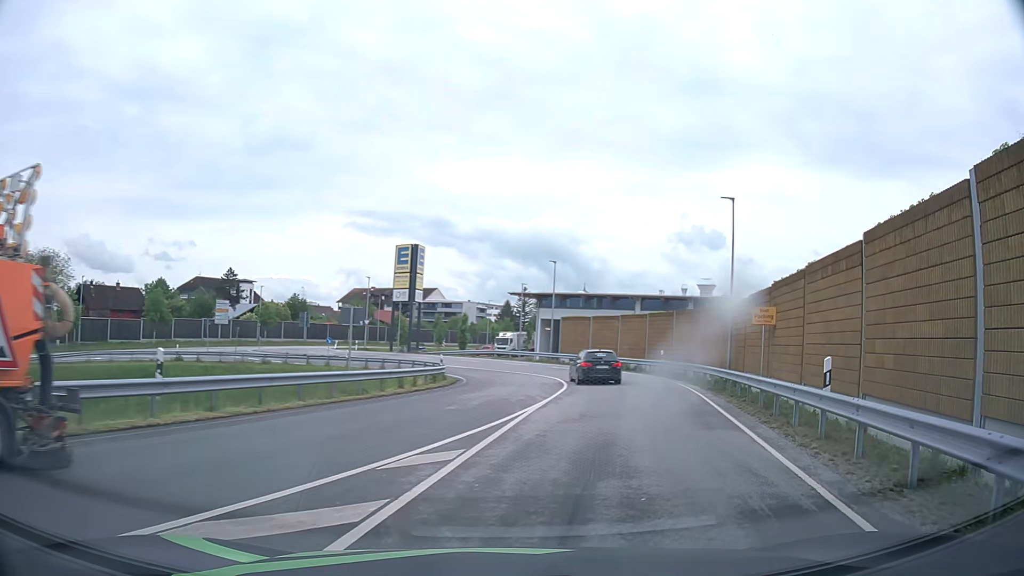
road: unclassified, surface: asphalt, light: Day
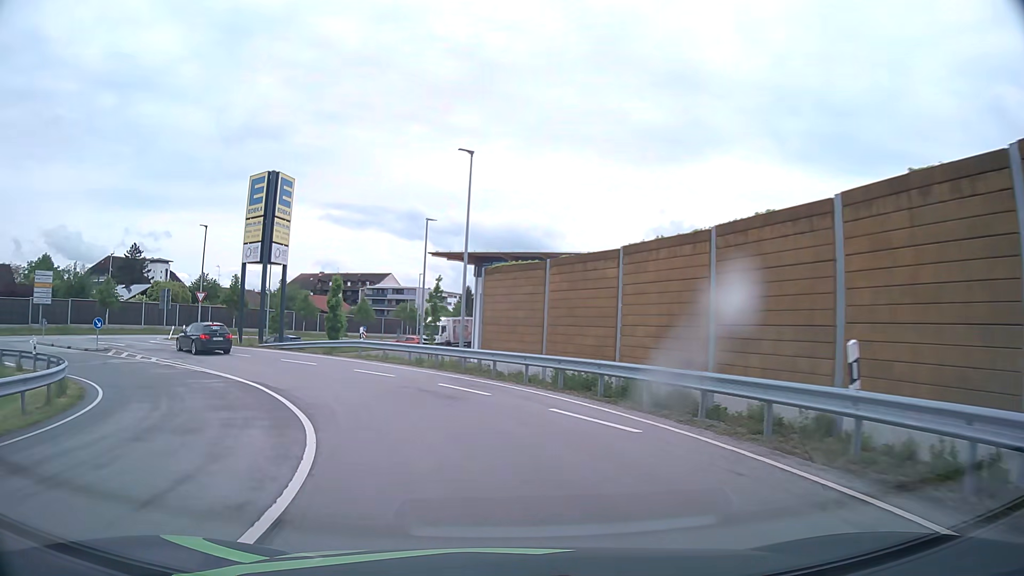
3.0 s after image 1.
(+5.0, +29.3) m; +4°
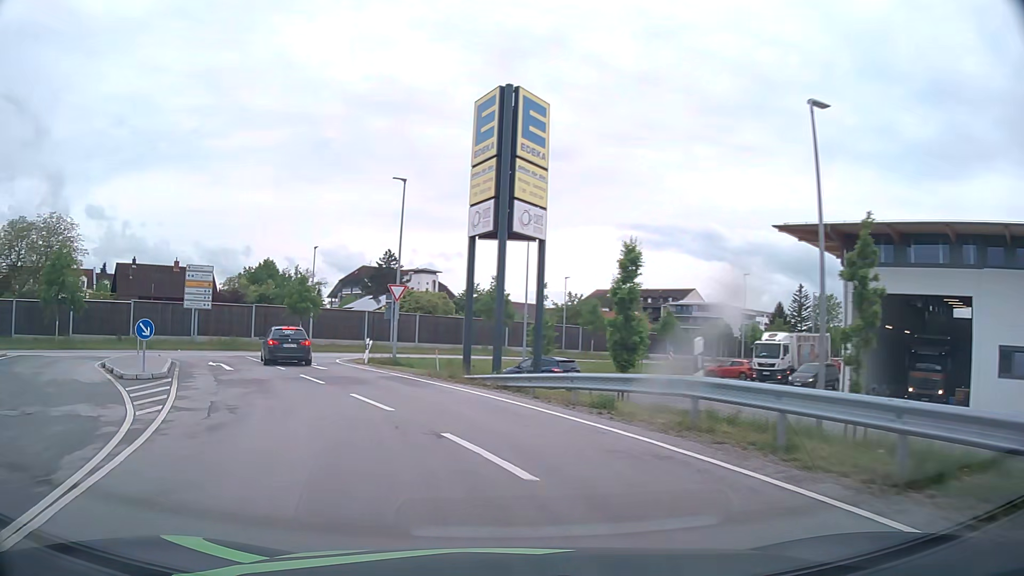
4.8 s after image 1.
(-3.7, +19.1) m; -25°
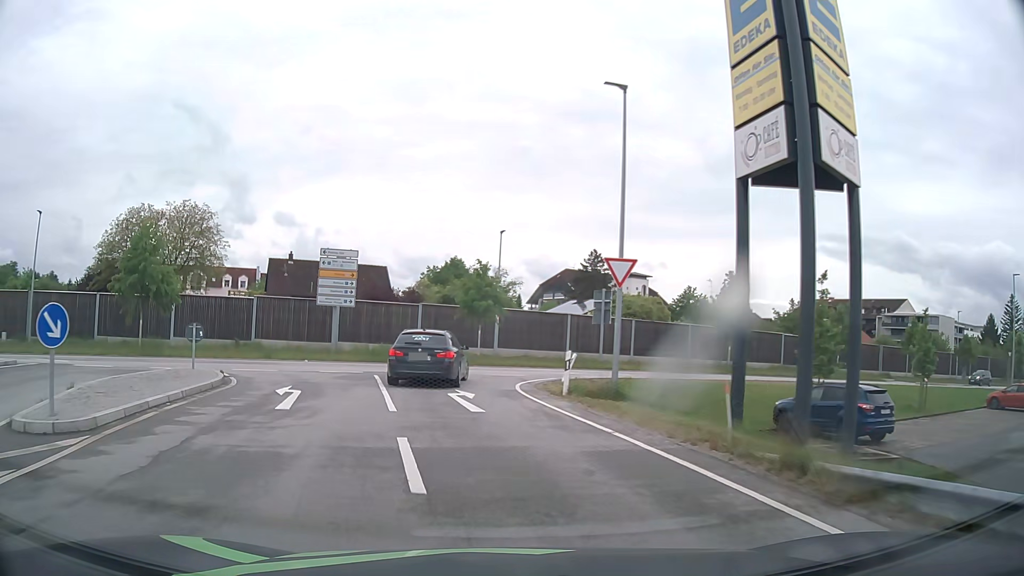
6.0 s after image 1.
(-1.9, +11.8) m; -18°
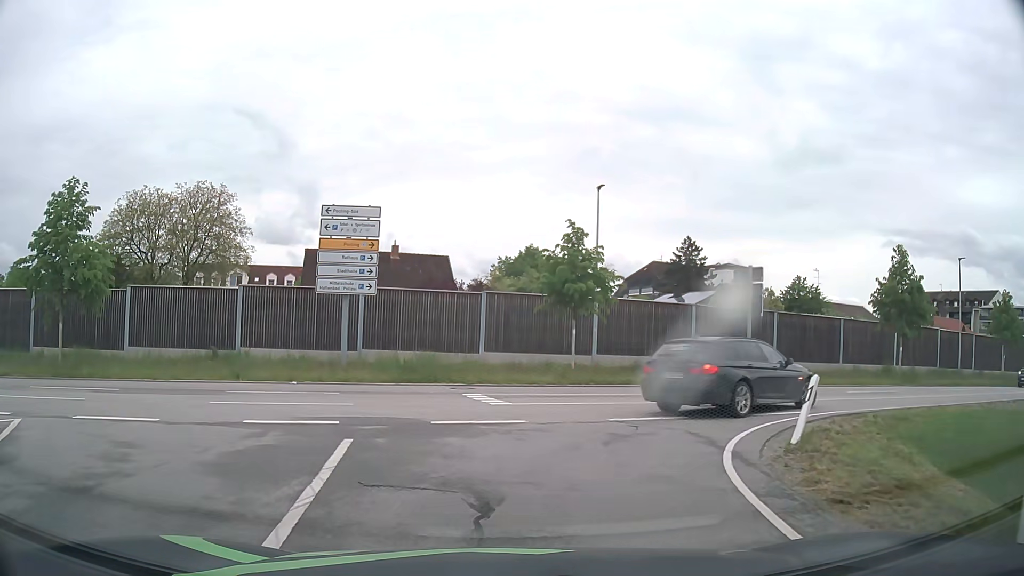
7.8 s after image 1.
(-1.0, +12.7) m; -7°
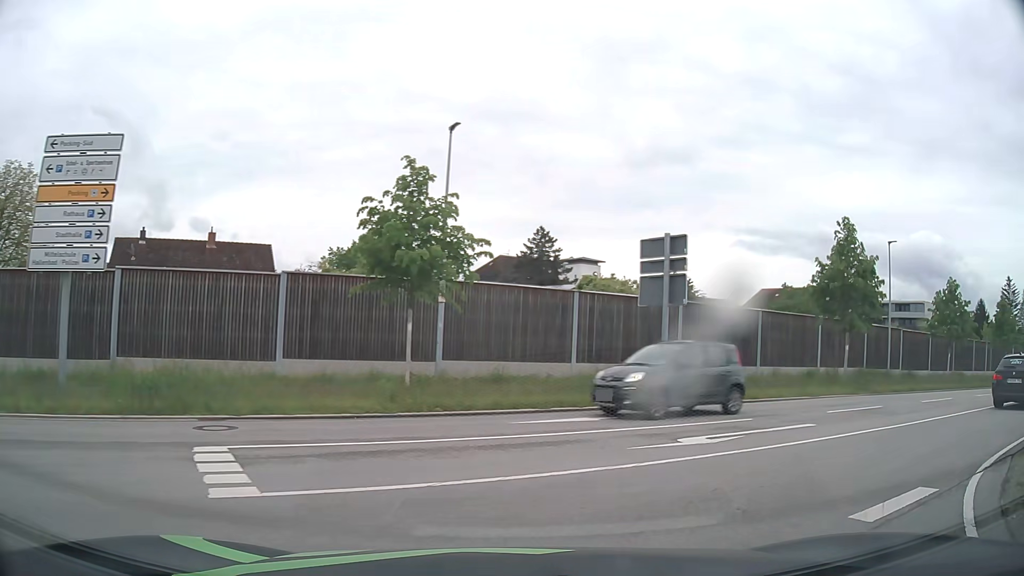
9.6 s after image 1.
(+0.4, +8.5) m; +12°
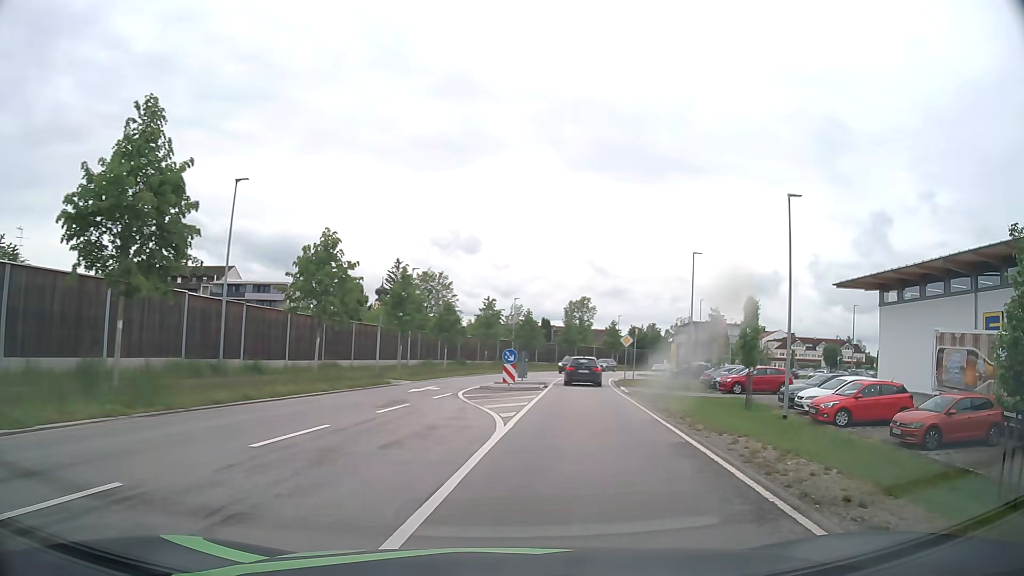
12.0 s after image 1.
(+6.4, +11.0) m; +55°
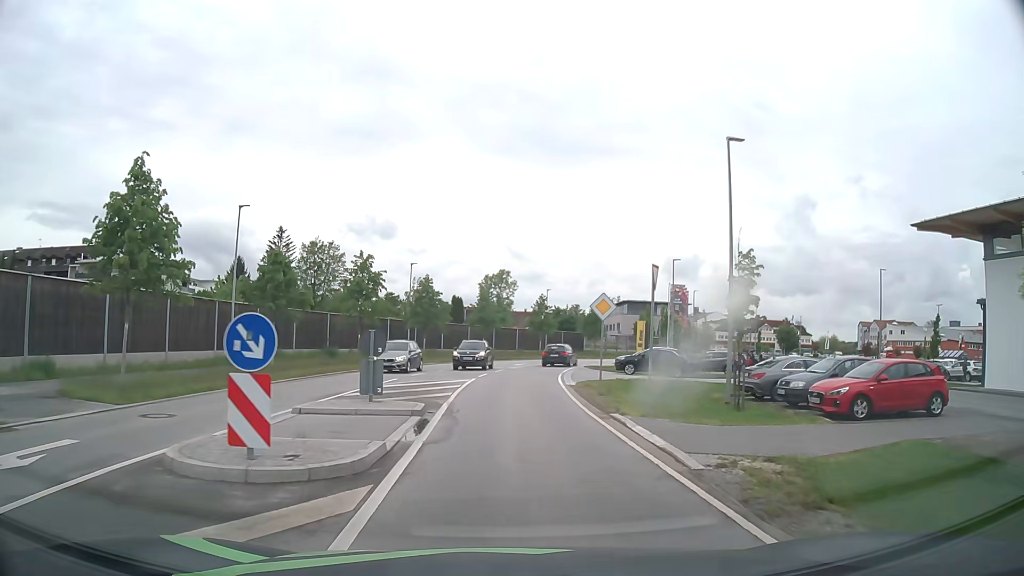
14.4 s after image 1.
(+2.2, +20.9) m; +8°
(0, +10) (0, +20) (+1, +30) (+2, +40) (+4, +50) (+7, +59) (+11, +68) (+16, +77) (+22, +85) (+29, +92) m
